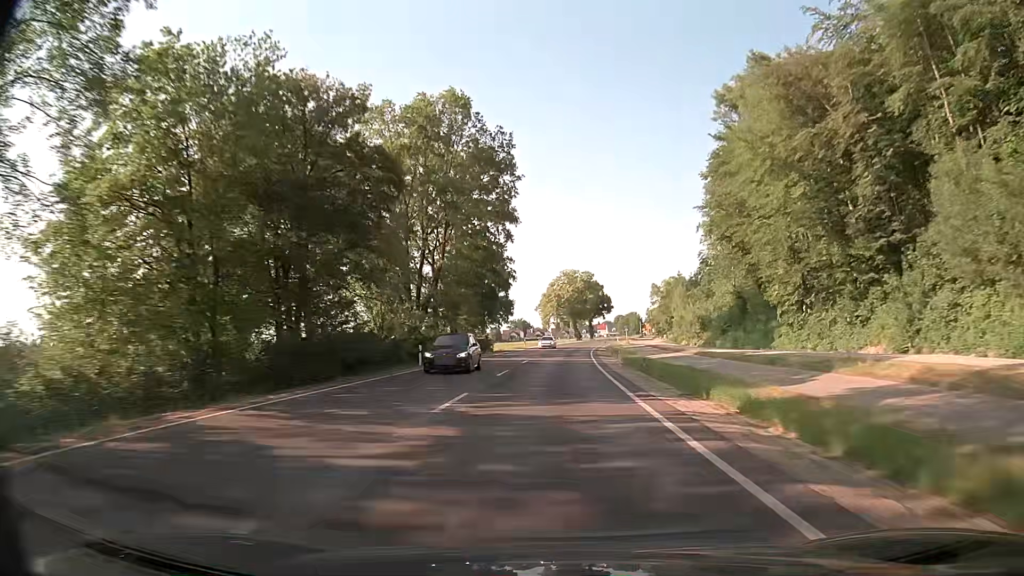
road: secondary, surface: asphalt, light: Day
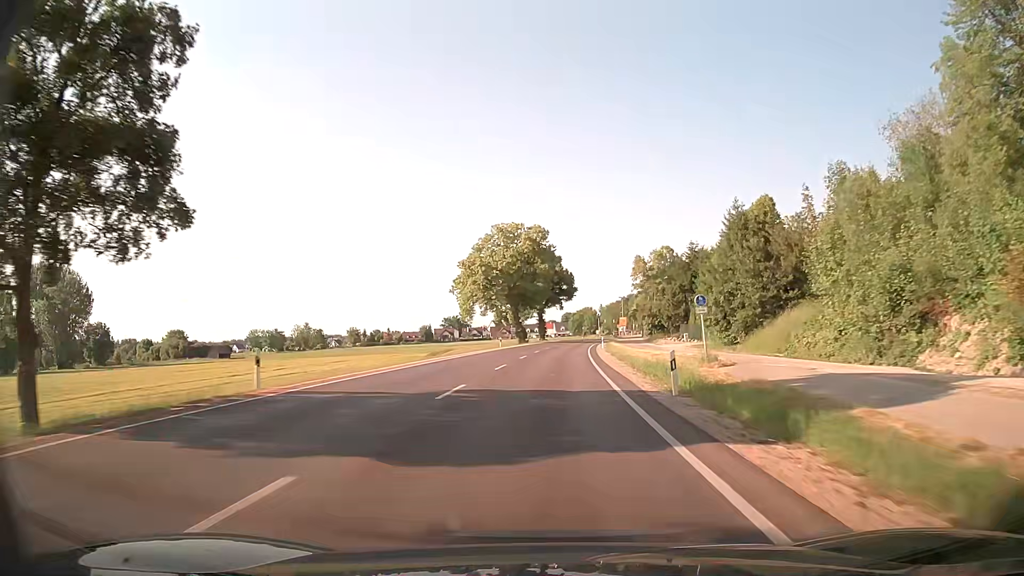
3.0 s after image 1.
(+3.0, +68.7) m; +5°
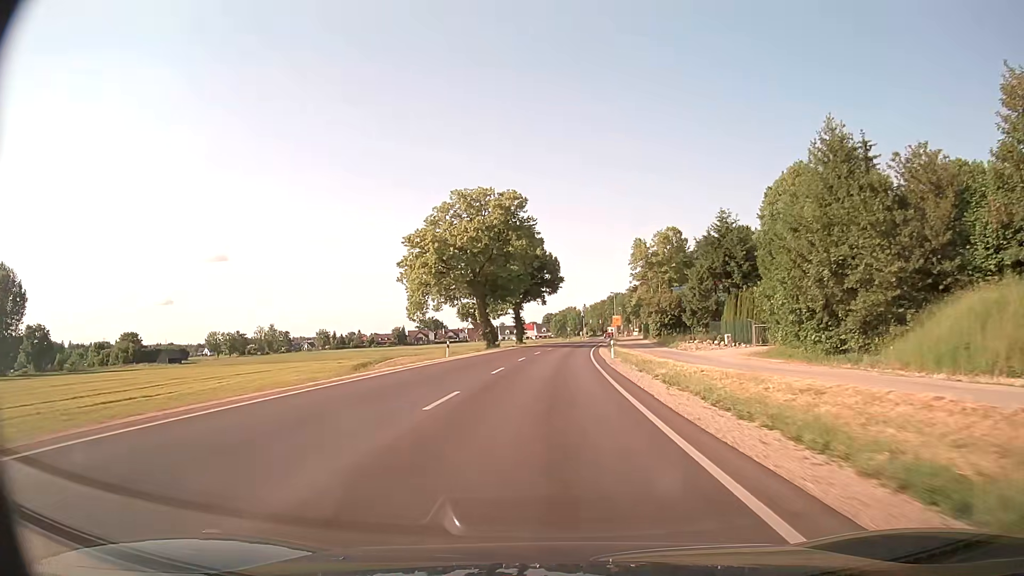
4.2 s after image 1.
(+0.4, +25.2) m; +2°
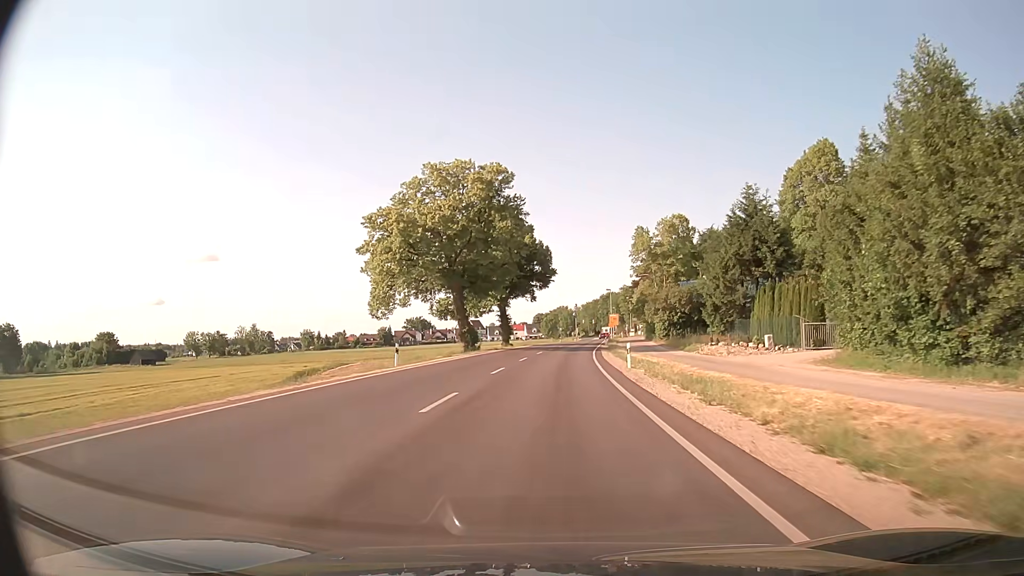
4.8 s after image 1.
(+0.1, +12.1) m; +1°
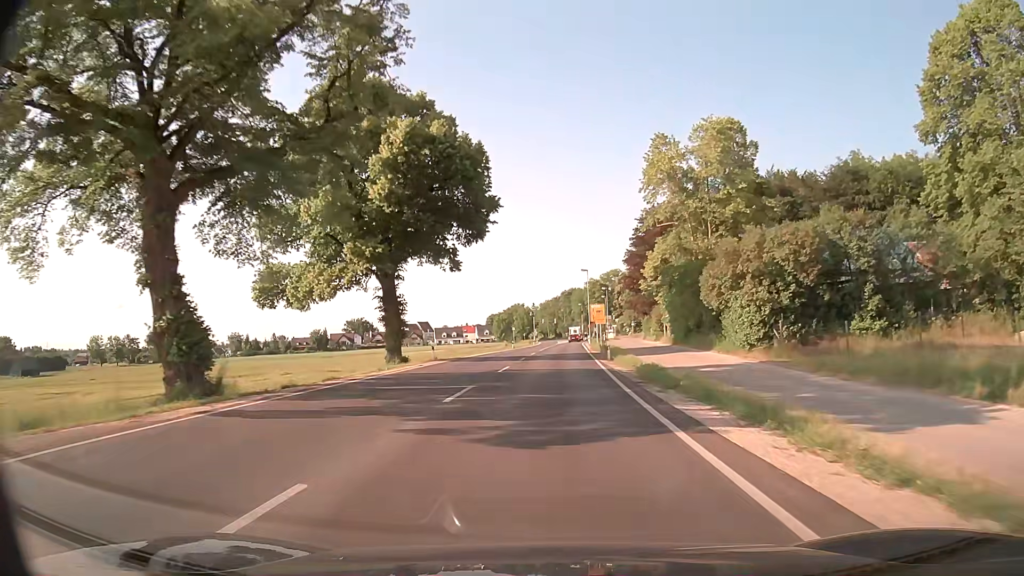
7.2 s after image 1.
(+1.3, +44.6) m; +4°
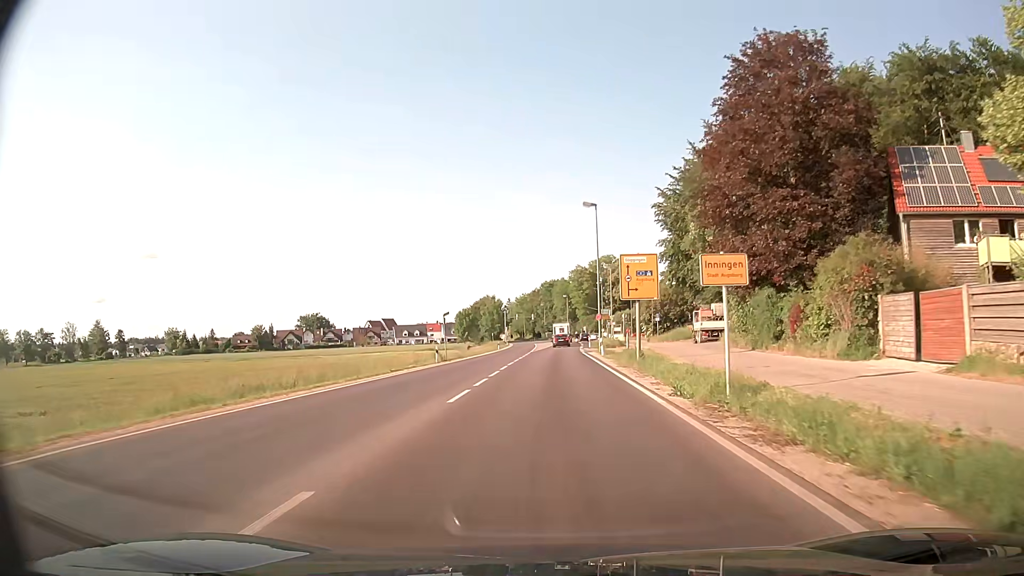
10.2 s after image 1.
(+0.8, +46.8) m; +1°
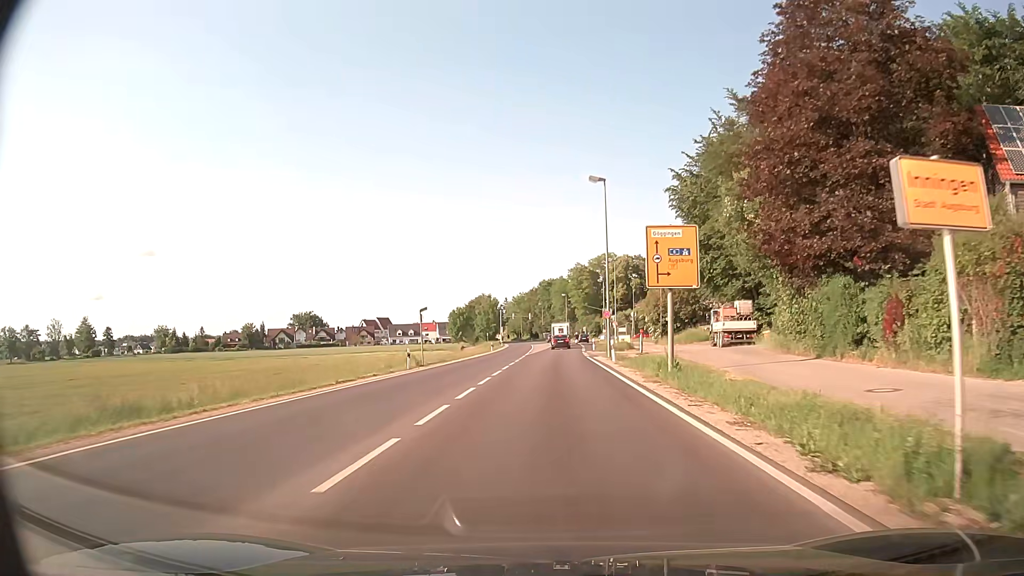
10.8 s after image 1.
(+0.1, +7.8) m; +1°
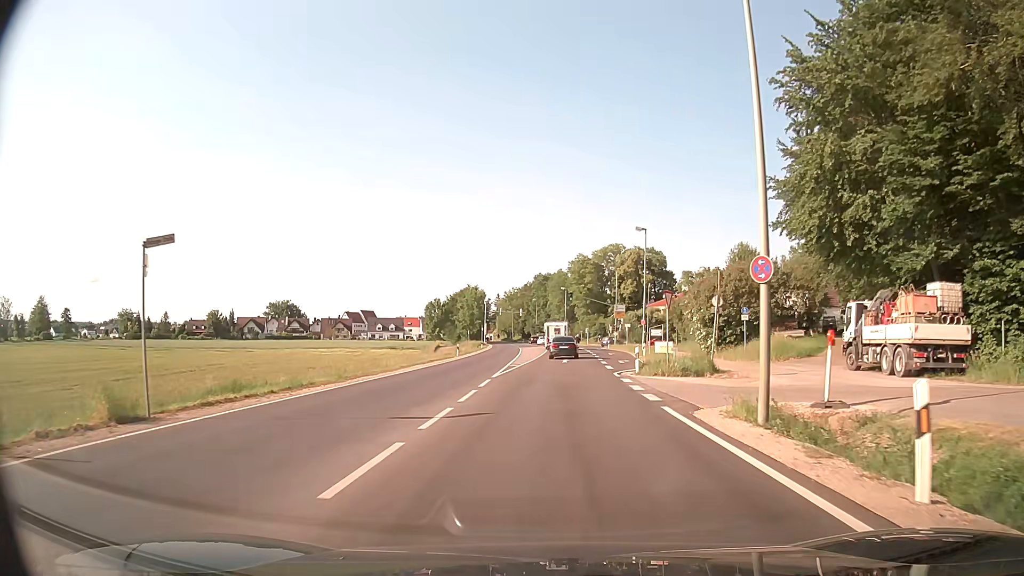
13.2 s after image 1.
(0.0, +27.0) m; +1°
(0, +10) (0, +20) (+1, +30) (+3, +40) (+4, +50) (+5, +60) (+6, +70) (+6, +80) (+6, +90) (+6, +100) m
